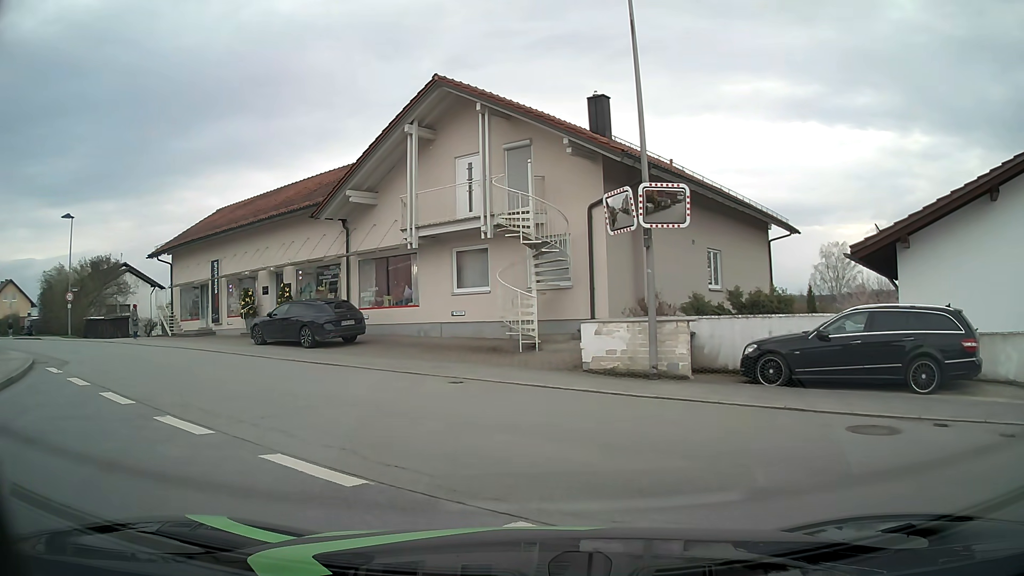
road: unclassified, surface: asphalt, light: Day
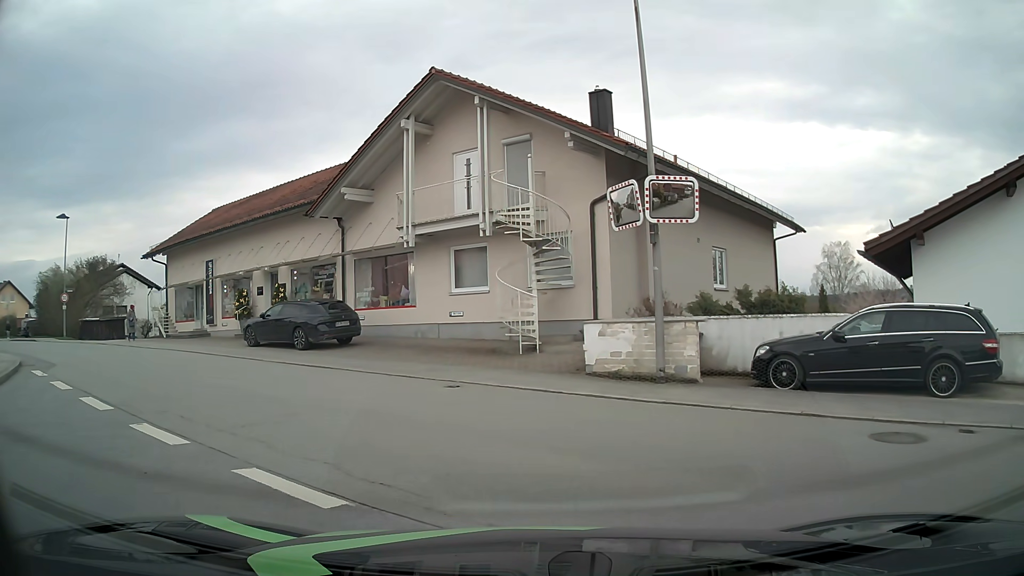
(0.0, +0.6) m; 0°
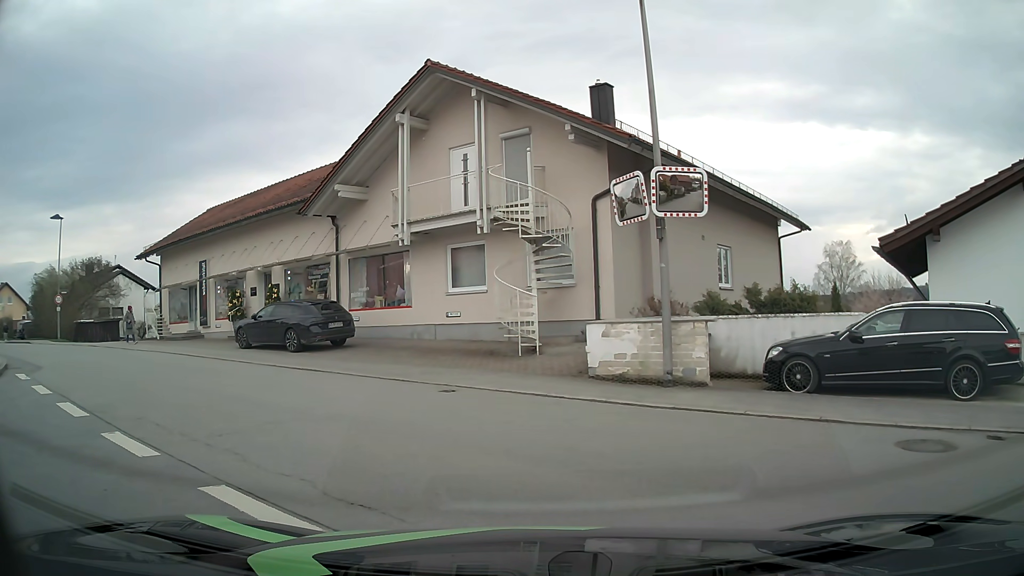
(0.0, +0.6) m; 0°
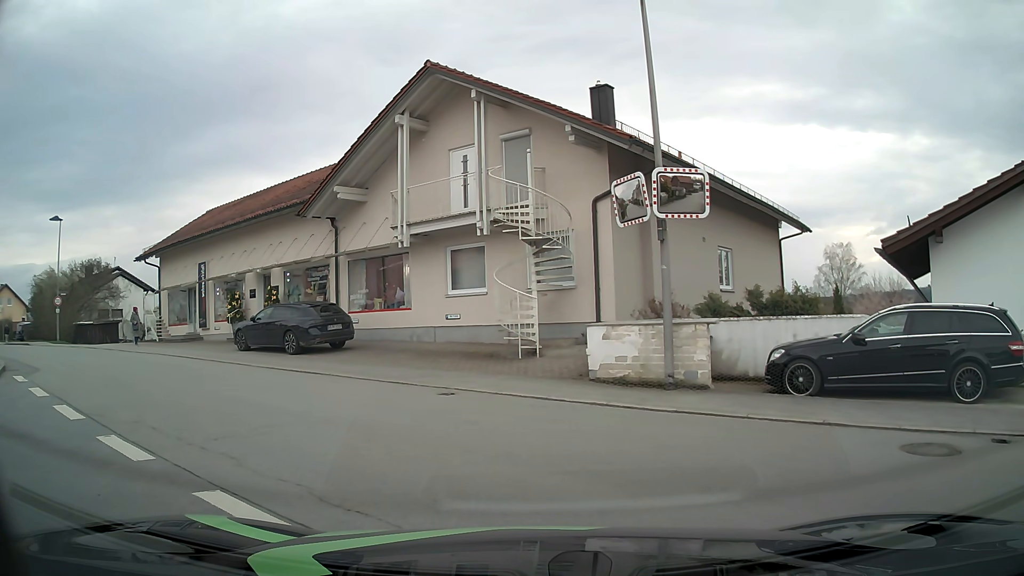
(0.0, +0.1) m; 0°
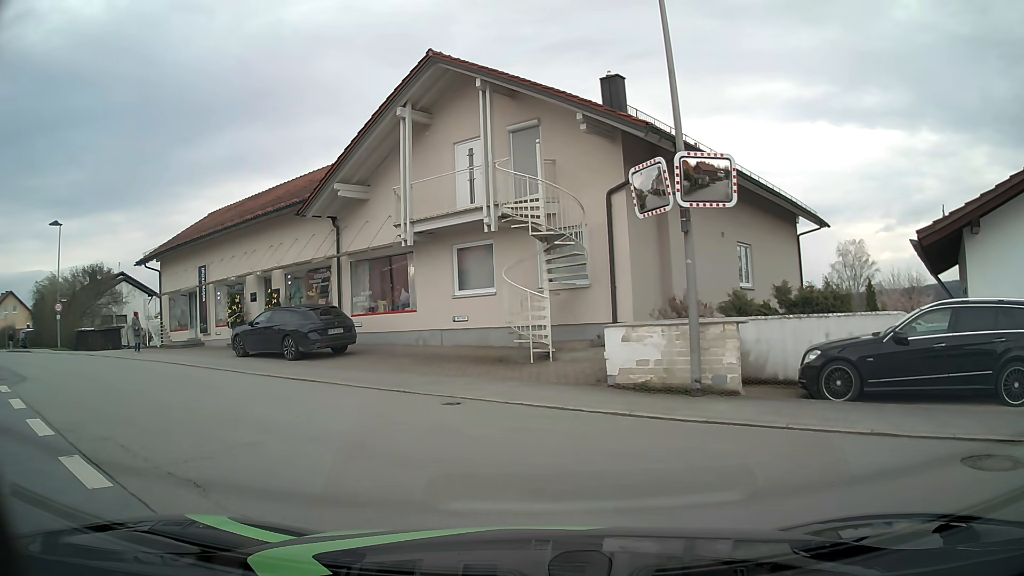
(0.0, +1.1) m; -3°
(-3, +9) (-10, +17) (-18, +23) (-26, +28) (-34, +34) (-42, +40) (-51, +45) (-59, +50) (-68, +55) (-77, +59) m
